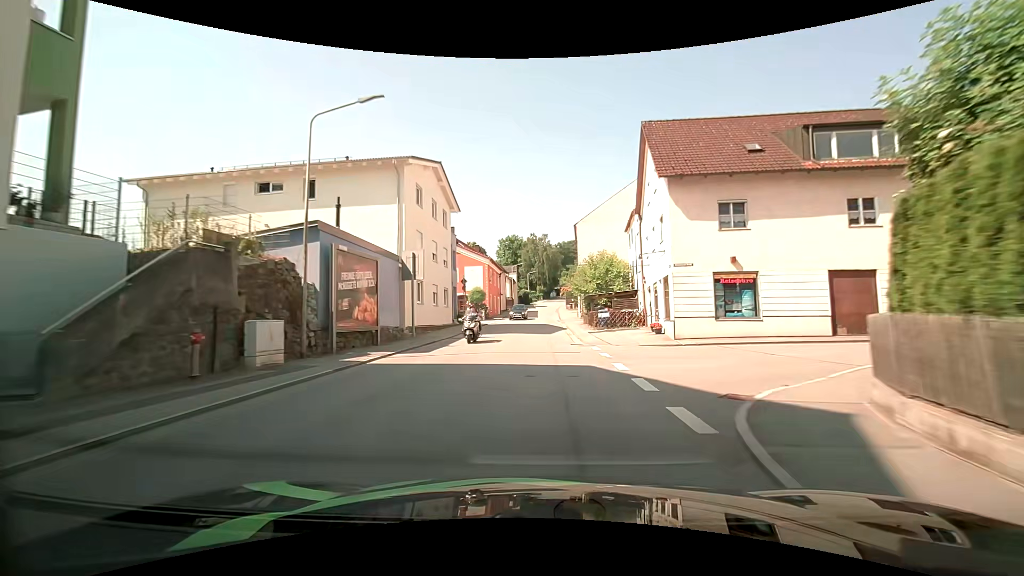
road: tertiary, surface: asphalt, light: Day
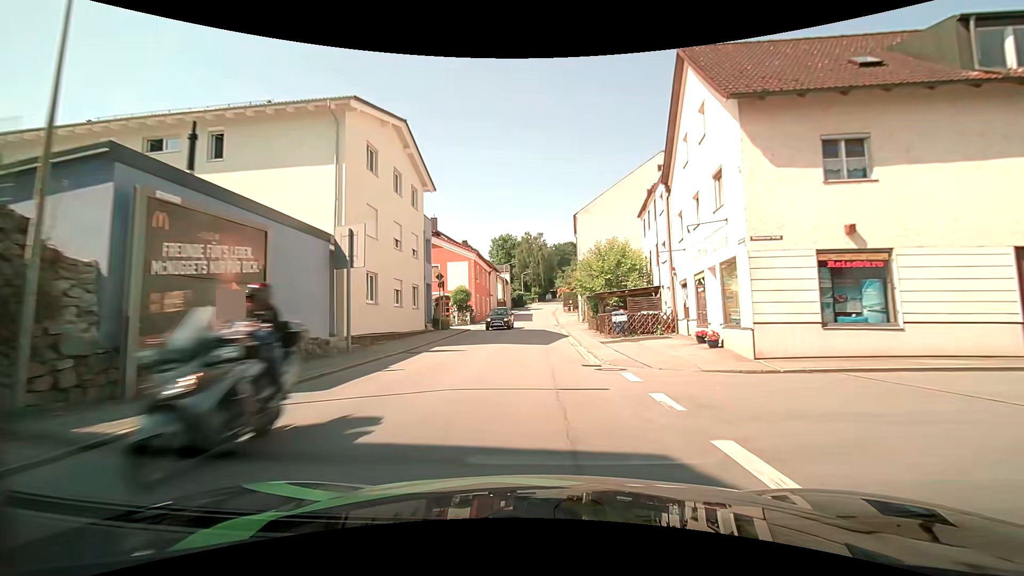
(0.0, +7.8) m; 0°
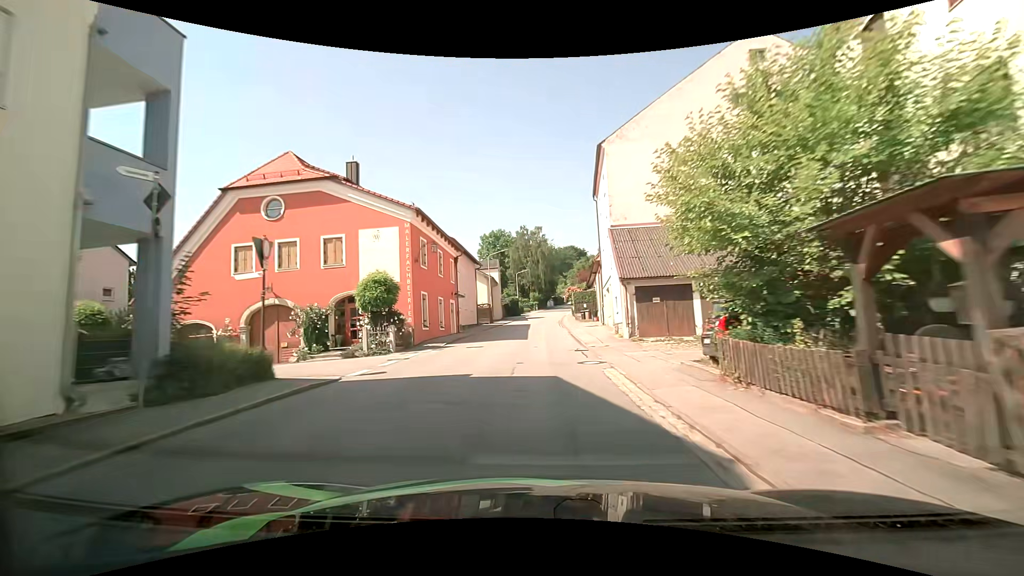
(+0.1, +23.6) m; 0°
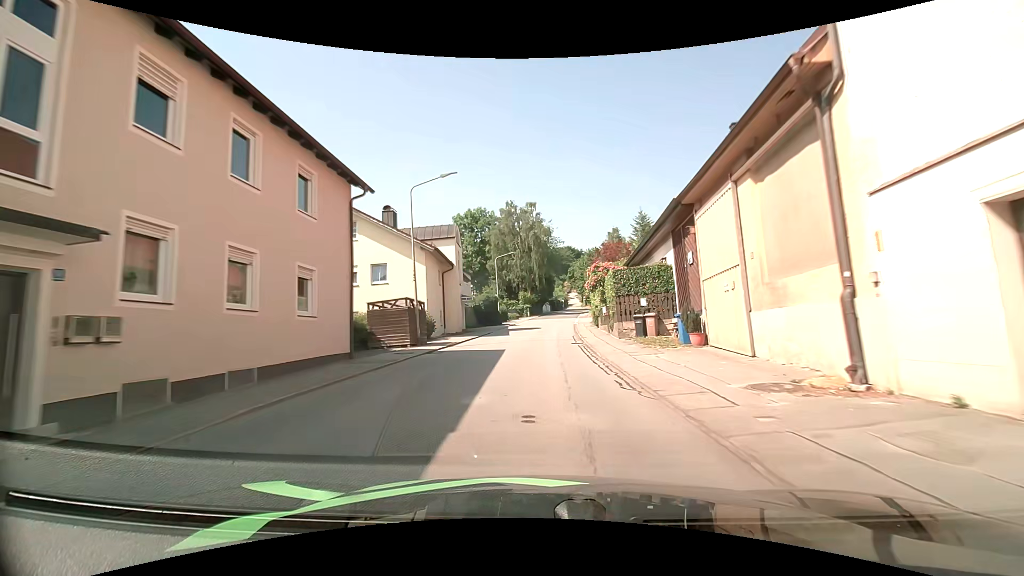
(+0.1, +31.5) m; 0°
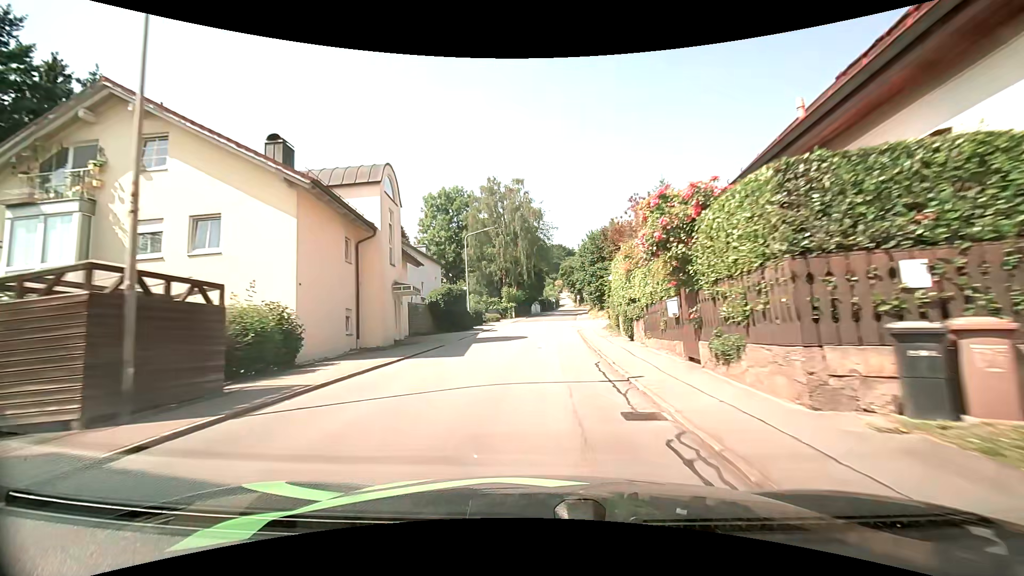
(+0.2, +15.6) m; +2°
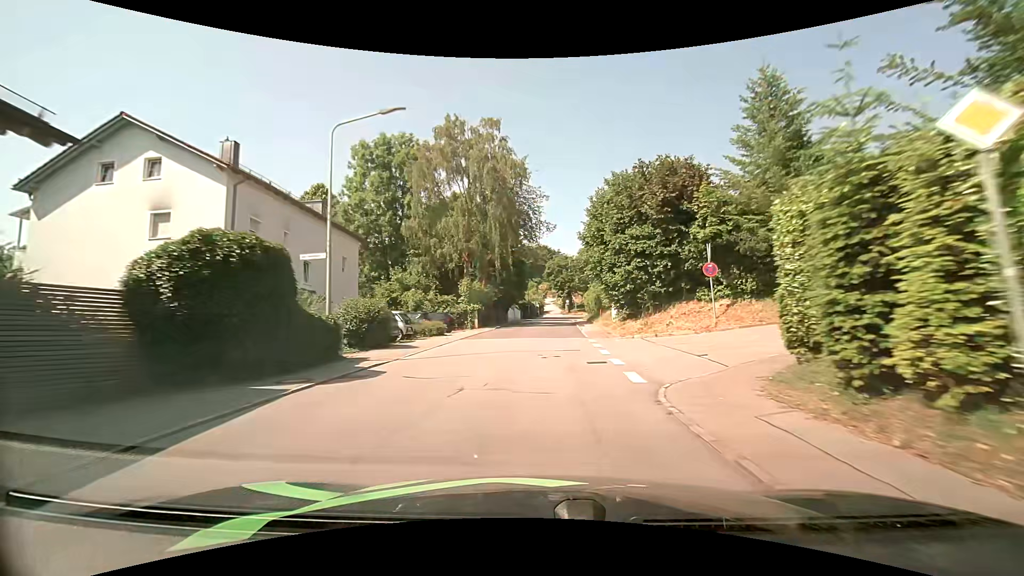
(+0.2, +23.3) m; +2°
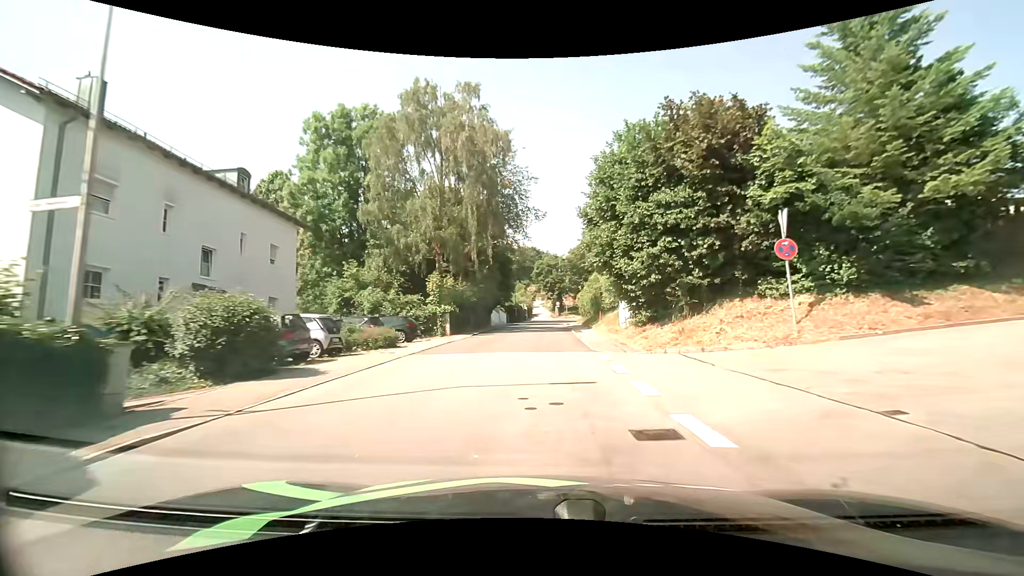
(+0.1, +7.7) m; +1°
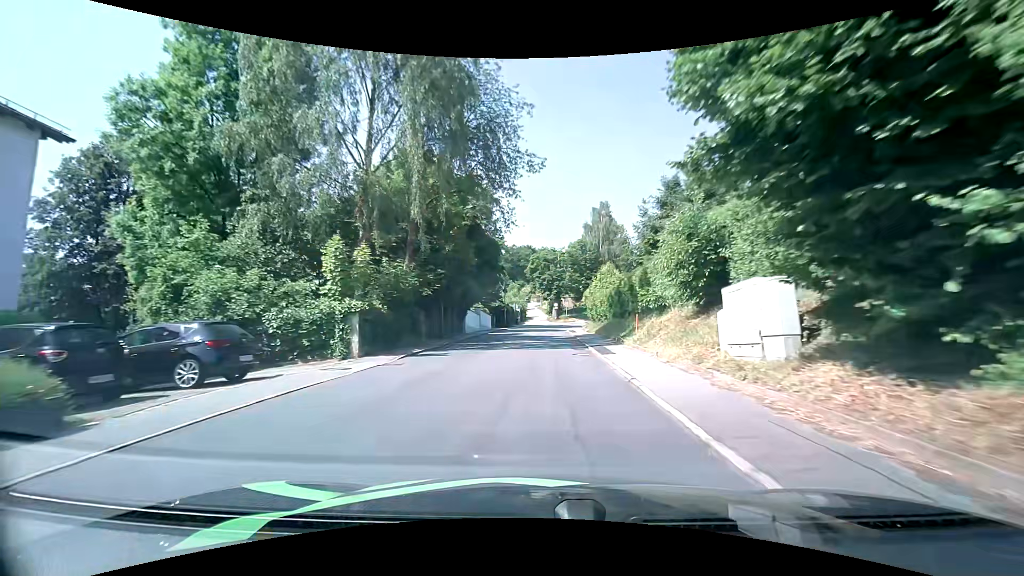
(+0.1, +15.2) m; +1°
(0, +10) (0, +20) (0, +30) (0, +40) (+1, +50) (+2, +60) (+5, +69) (+10, +78) (+16, +86) (+24, +92) m
